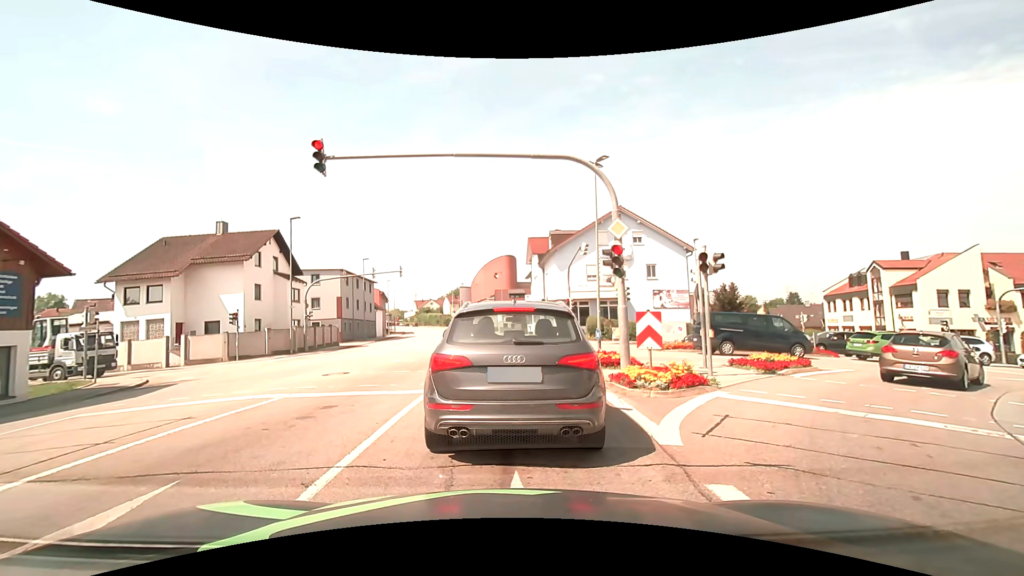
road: tertiary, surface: asphalt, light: Day
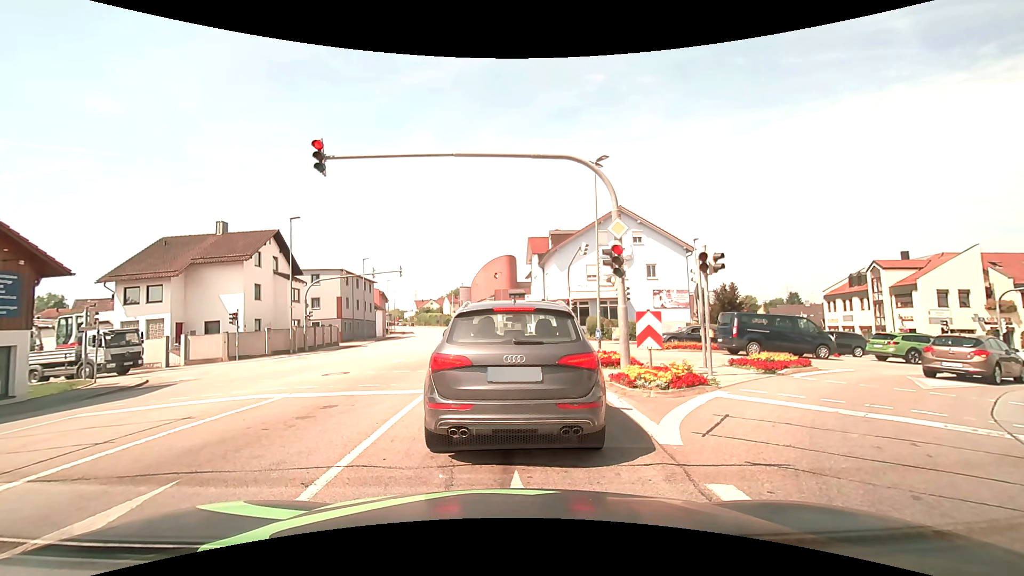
(0.0, 0.0) m; 0°
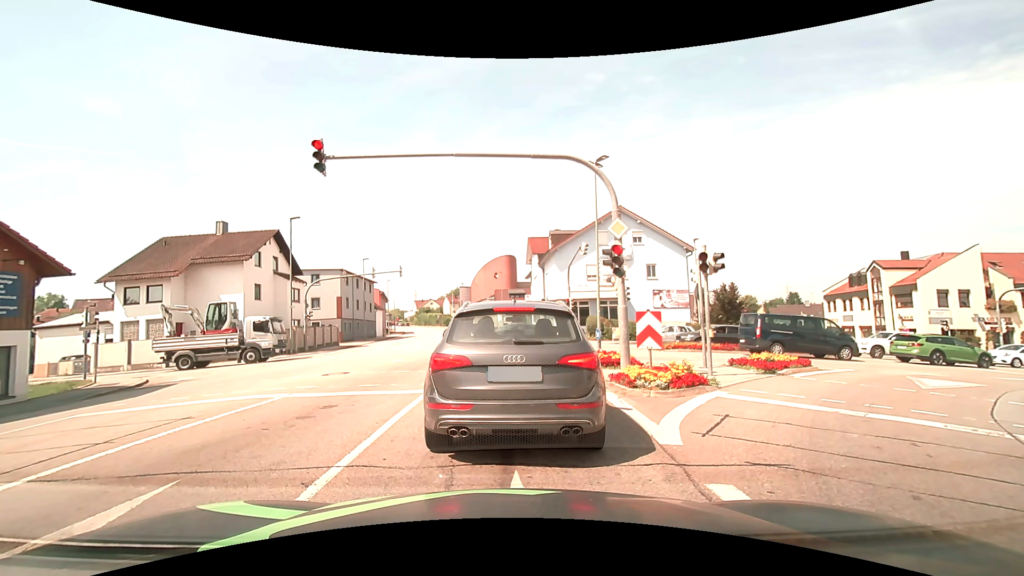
(0.0, 0.0) m; 0°
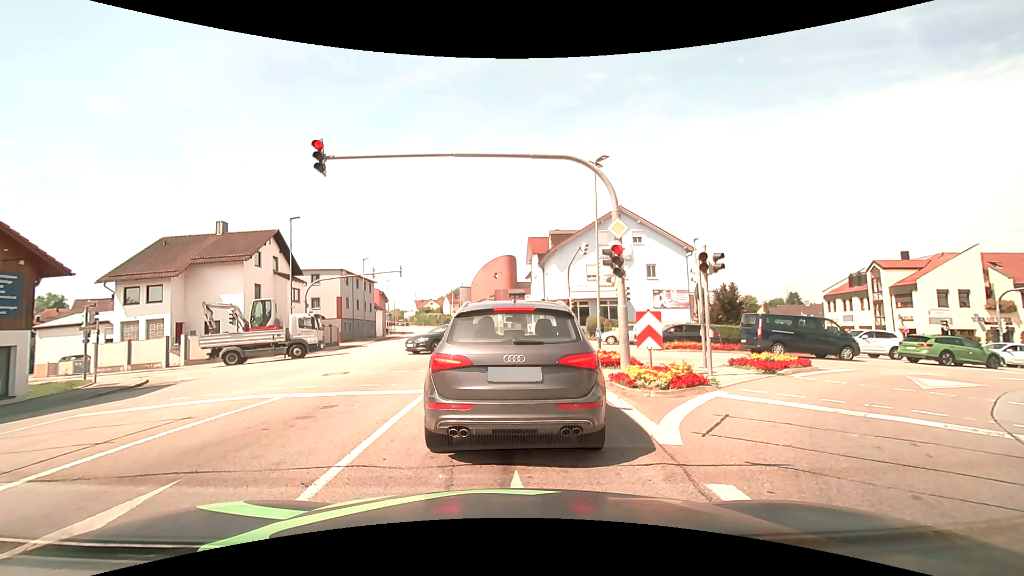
(0.0, 0.0) m; 0°
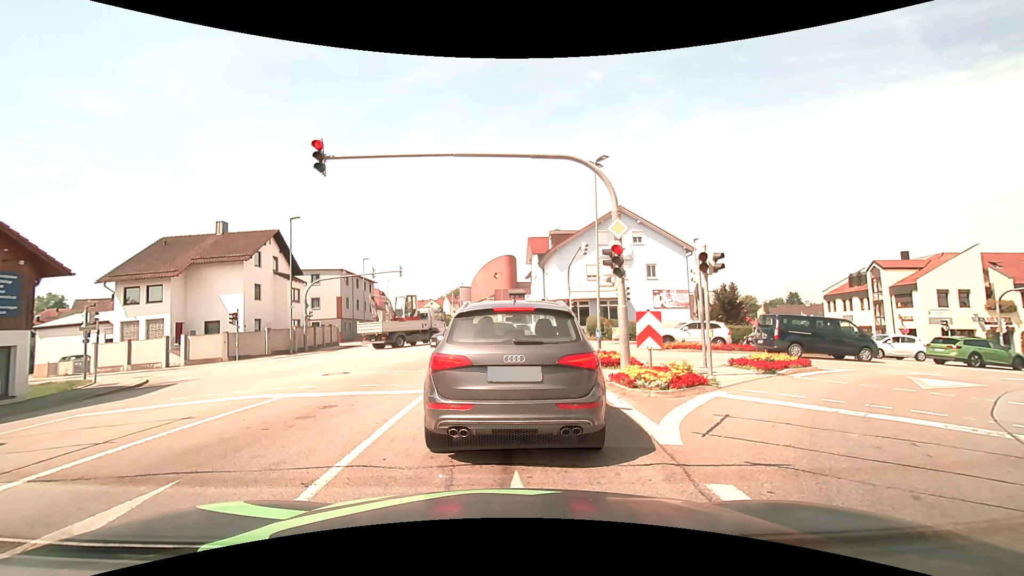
(0.0, 0.0) m; 0°
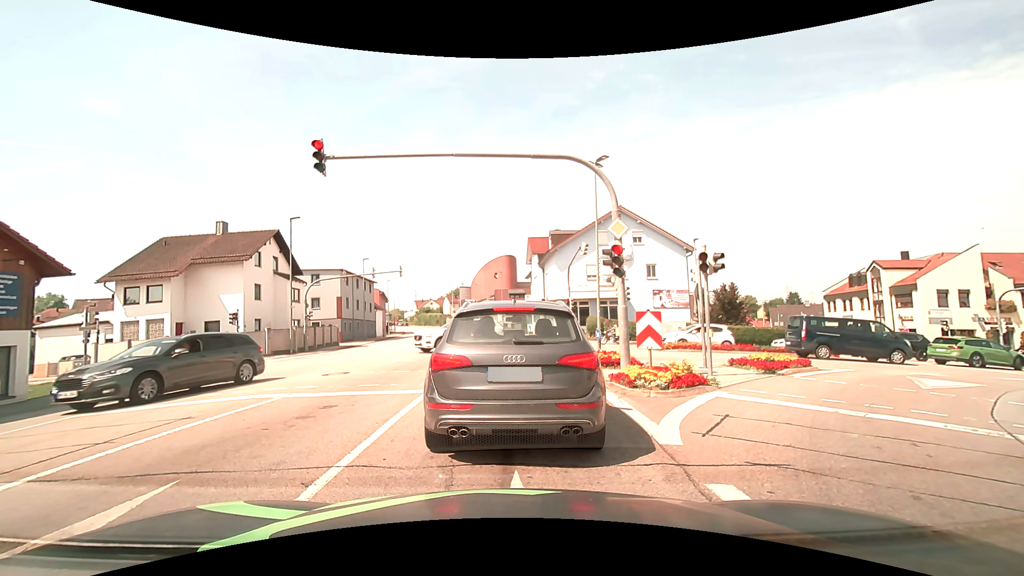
(0.0, 0.0) m; 0°
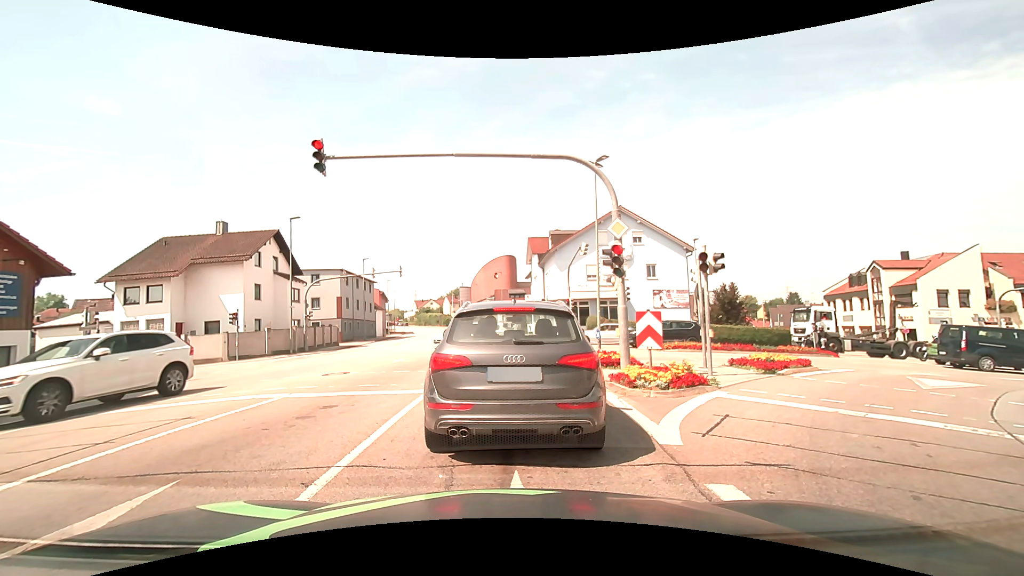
(0.0, 0.0) m; 0°
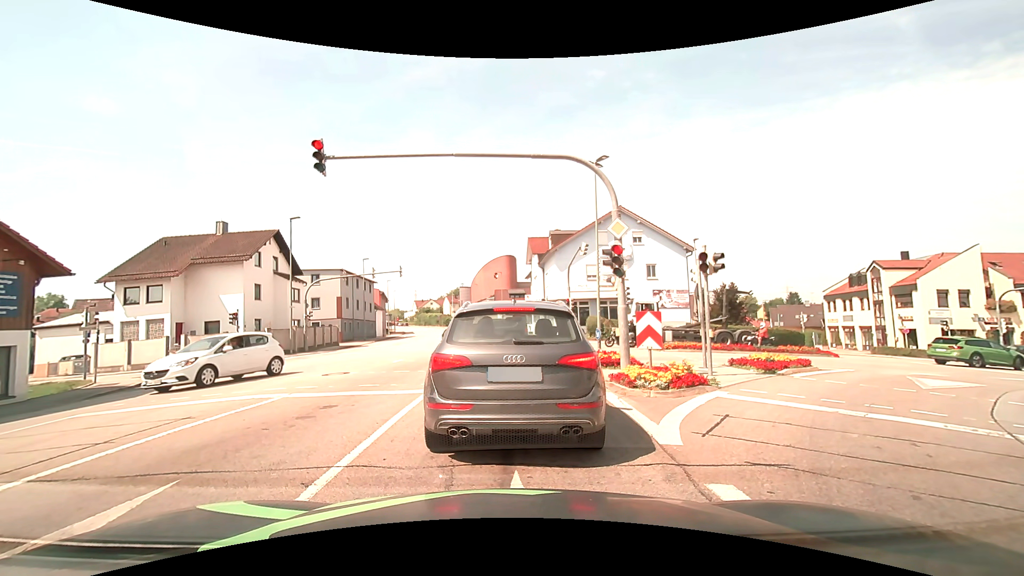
(0.0, 0.0) m; 0°
(0, +10) (0, +20) (0, +30) (0, +40) (0, +50) (-1, +60) (-2, +70) (-3, +80) (-4, +90) (-5, +100) m
